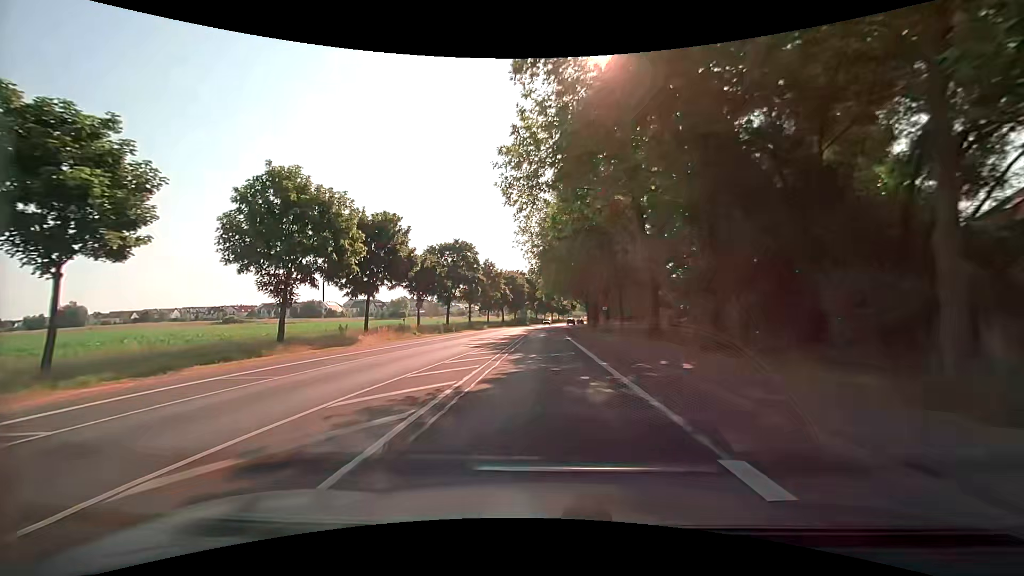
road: secondary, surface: asphalt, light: Day
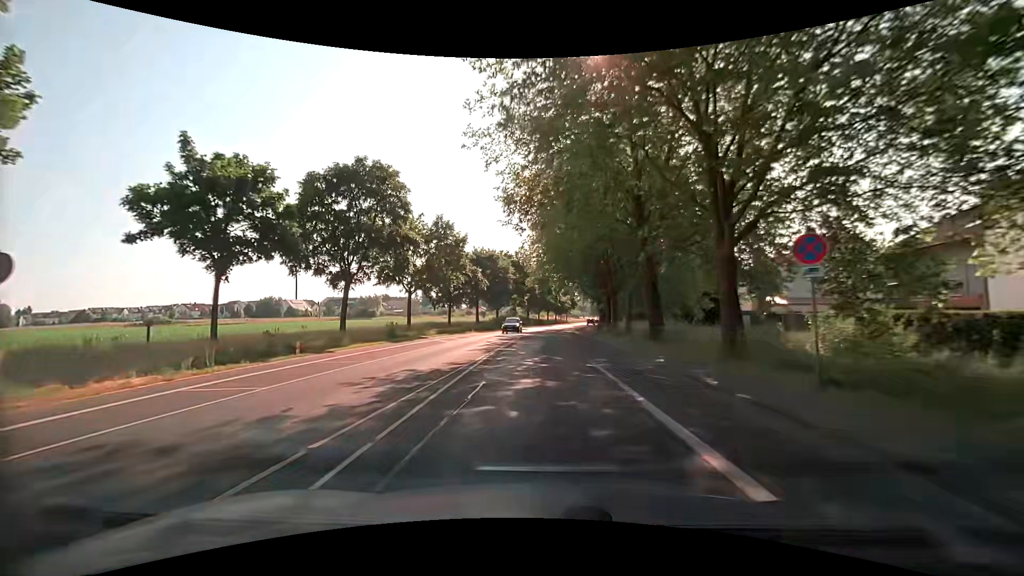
(0.0, +32.4) m; +1°
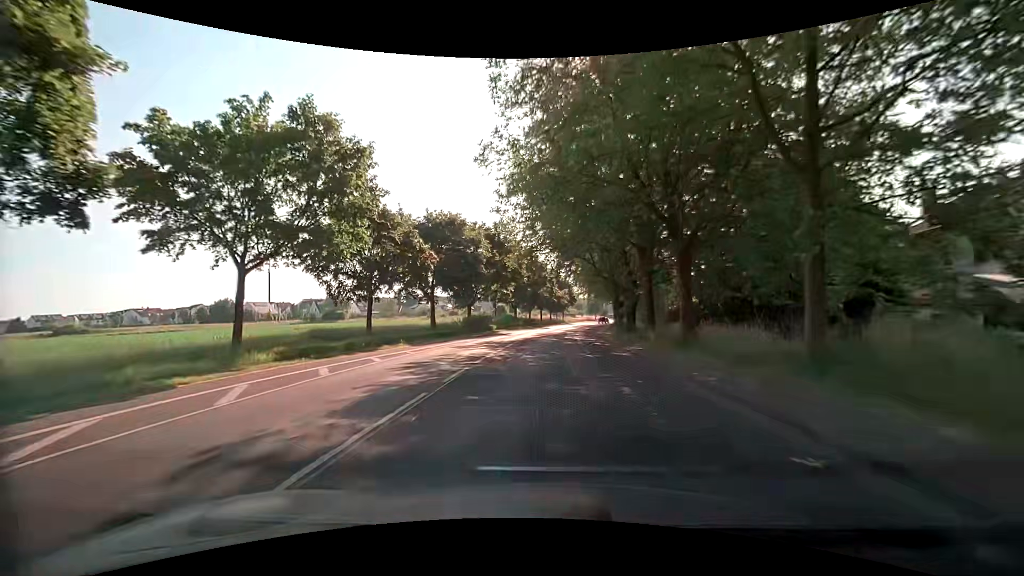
(0.0, +24.4) m; 0°
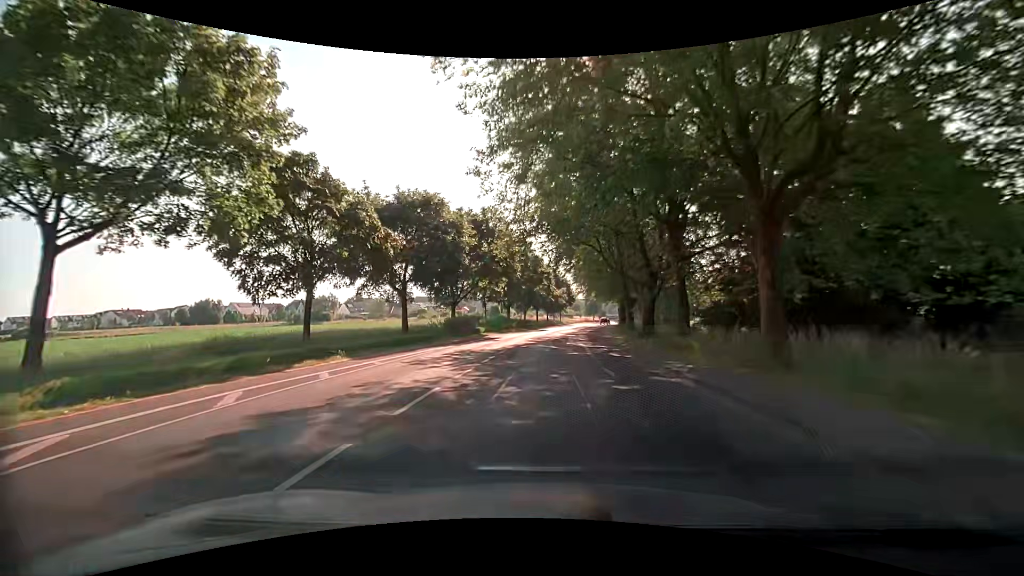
(+0.1, +8.1) m; +1°
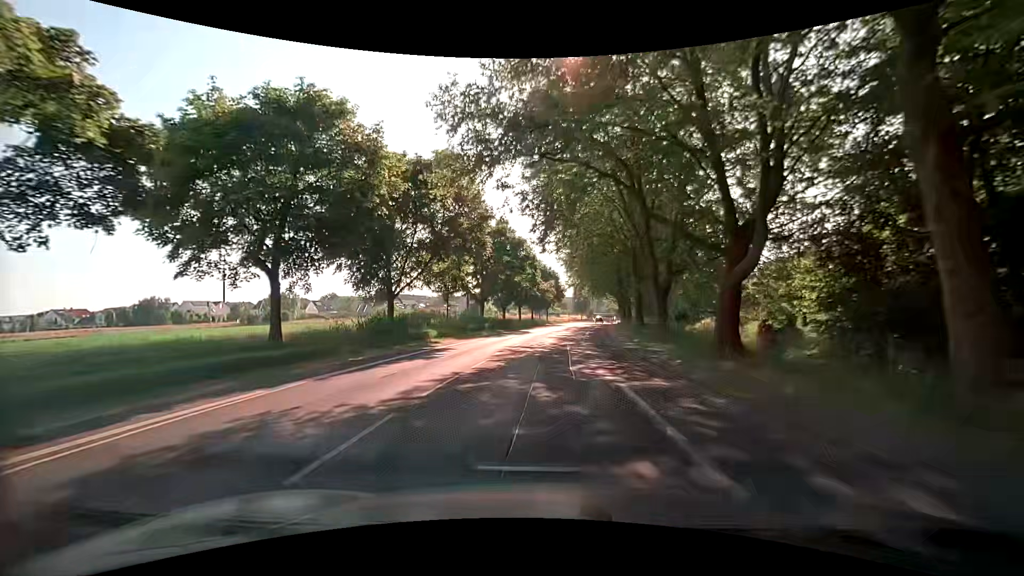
(+0.2, +16.2) m; +2°
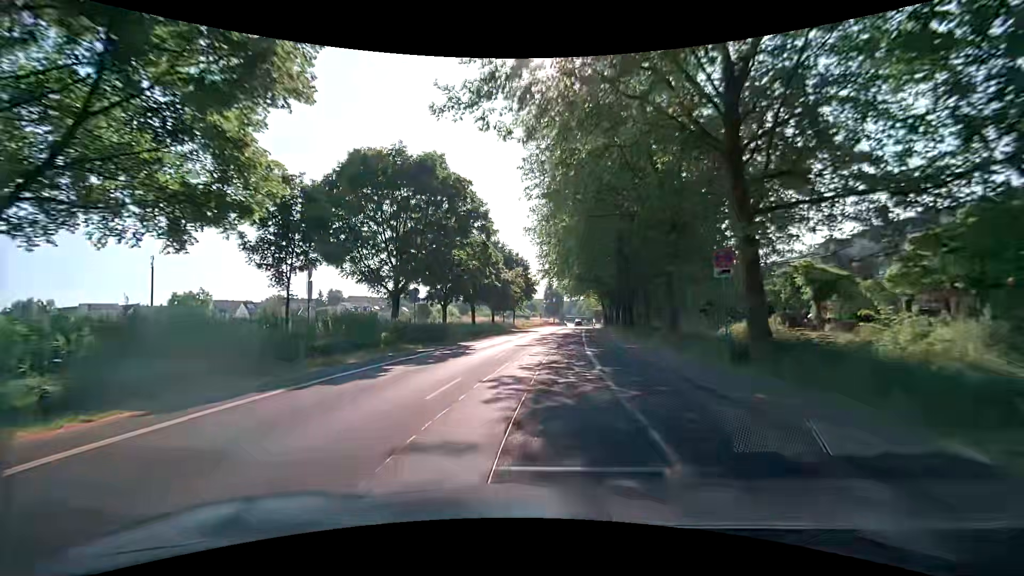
(+0.6, +24.3) m; +4°
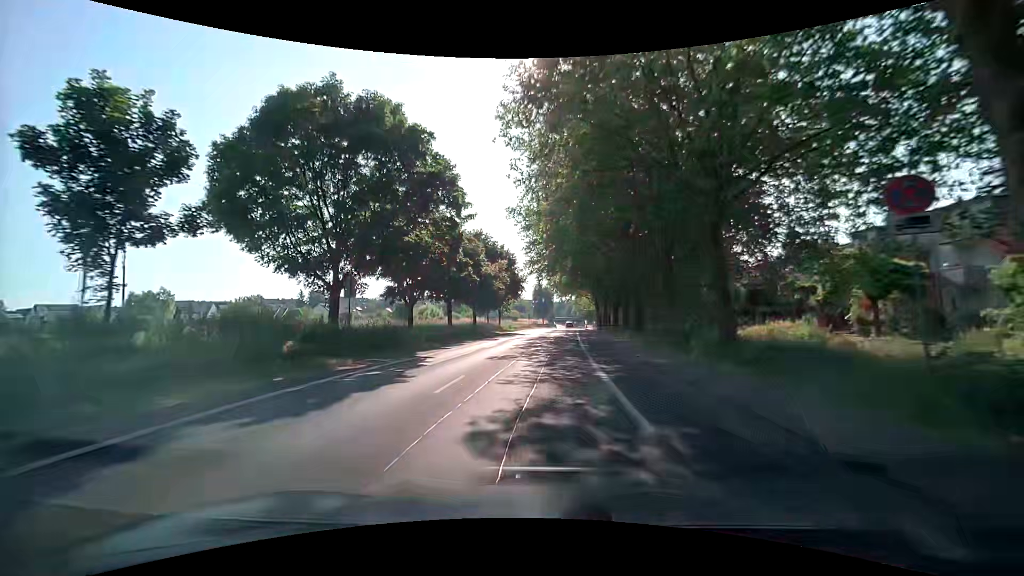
(+0.1, +8.1) m; +1°
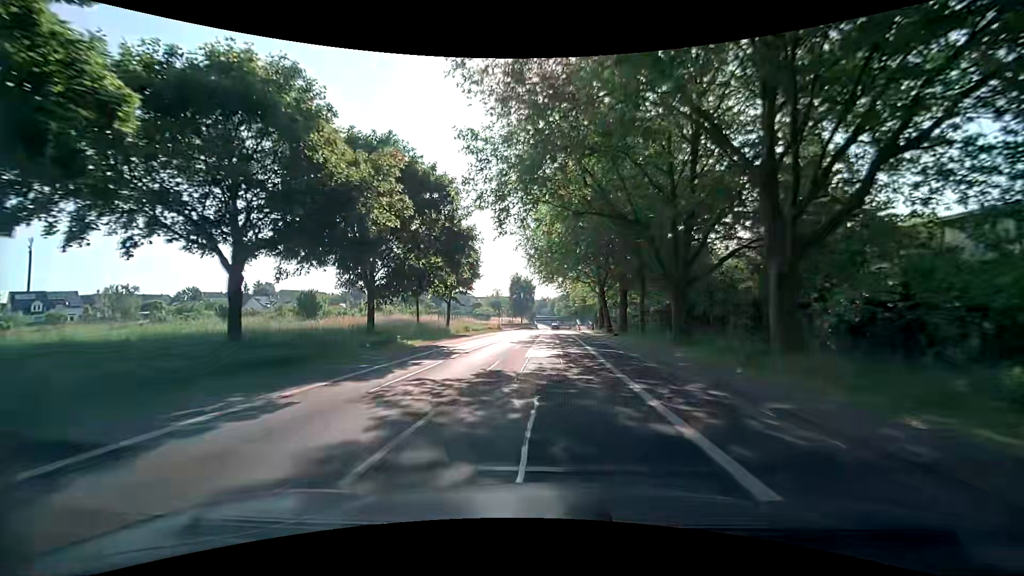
(+0.5, +32.4) m; +2°
(0, +10) (0, +20) (0, +30) (0, +40) (0, +50) (0, +60) (+1, +70) (+1, +80) (+1, +90) (+1, +100) m
